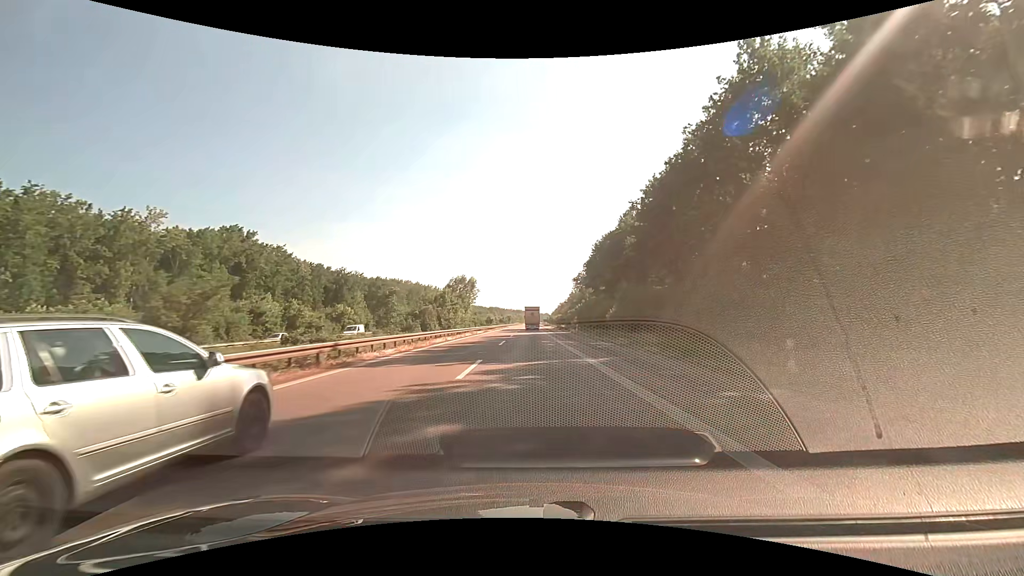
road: motorway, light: Day
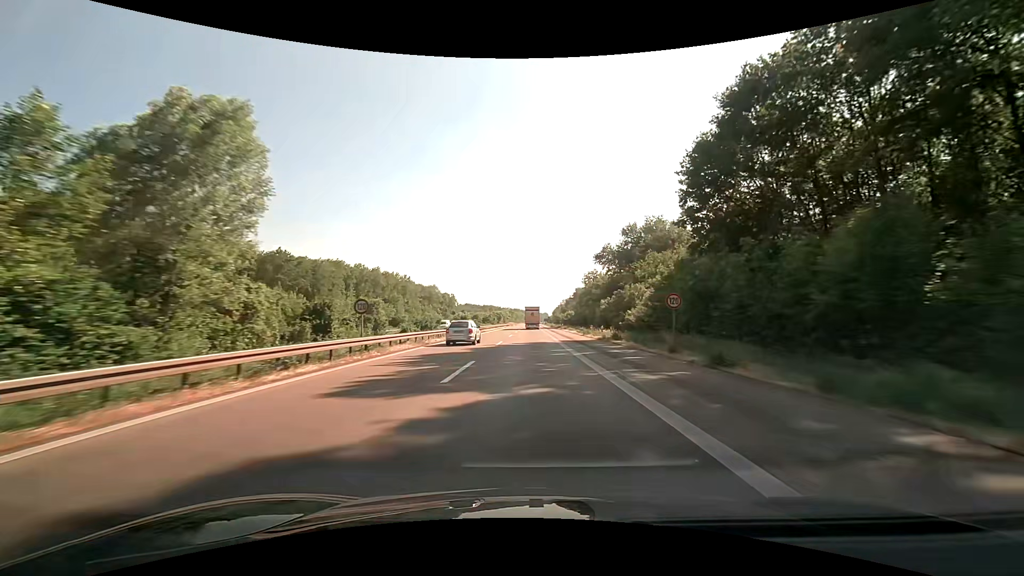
(+0.2, +72.5) m; 0°
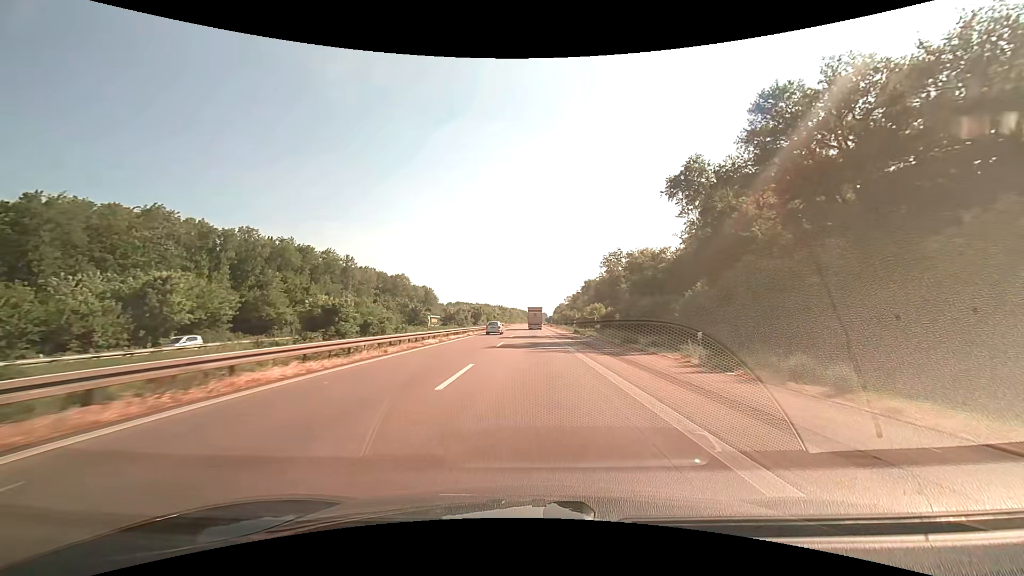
(+0.4, +72.5) m; 0°
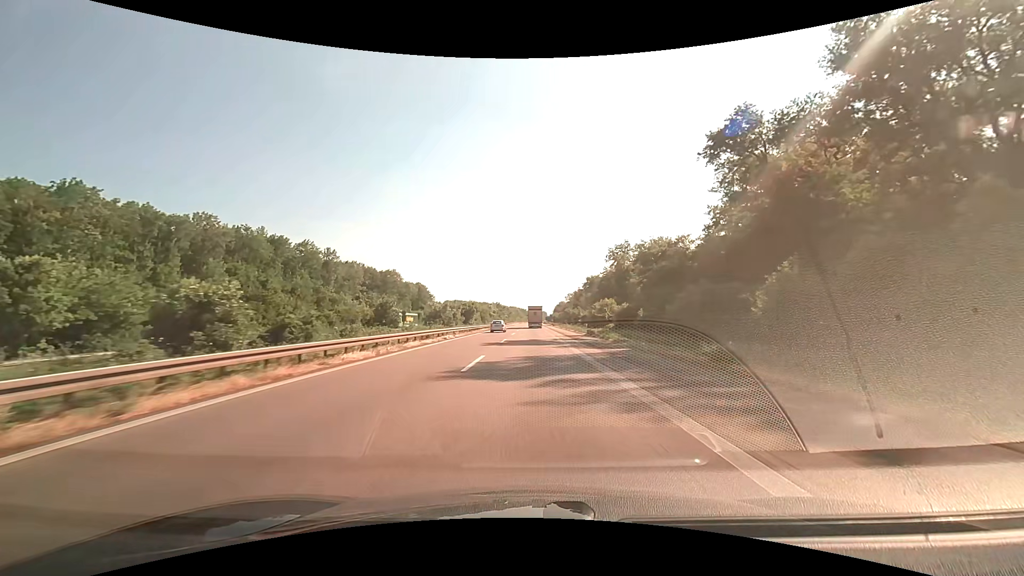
(0.0, +14.5) m; 0°
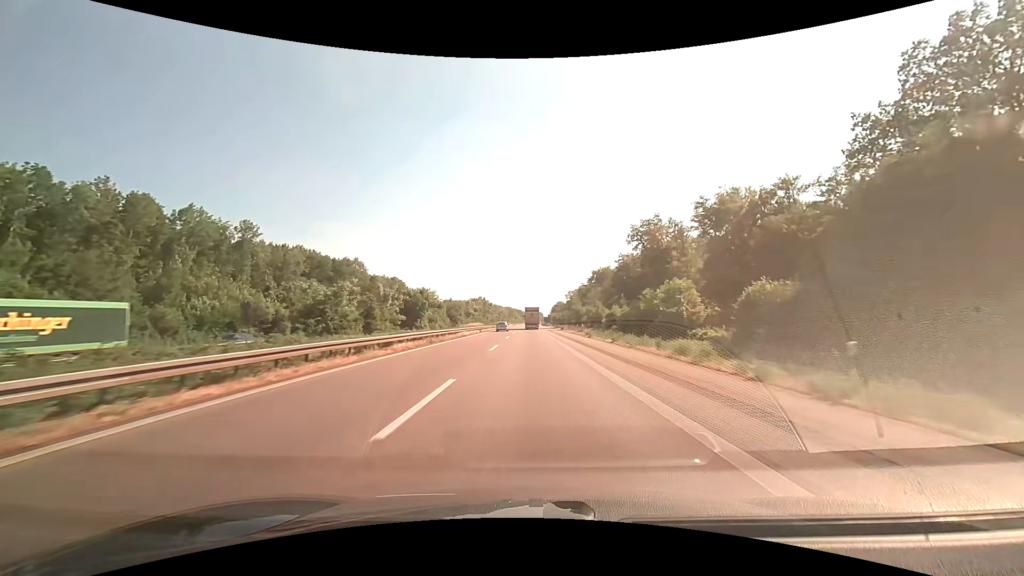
(+0.1, +43.5) m; 0°
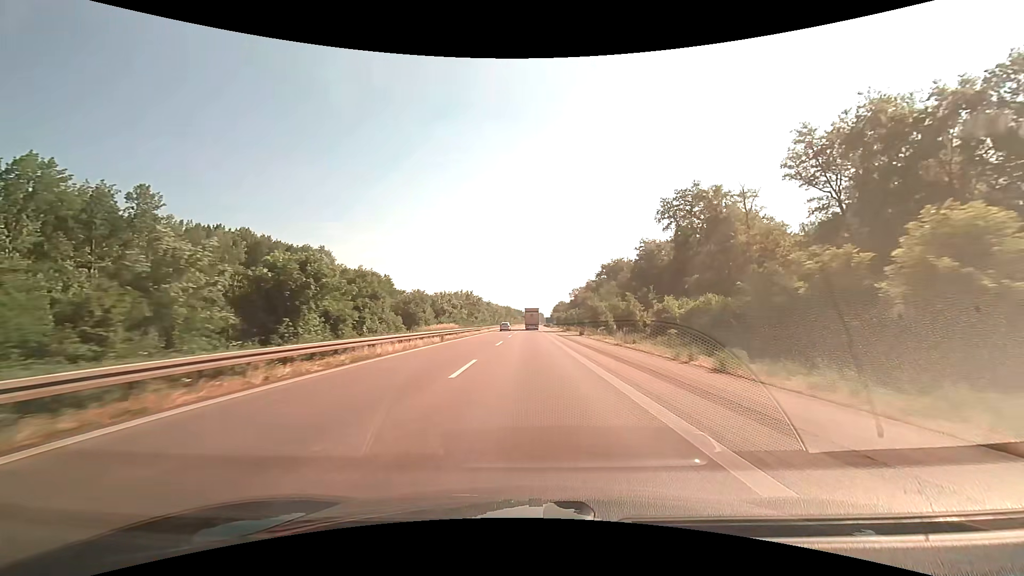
(+0.1, +29.4) m; 0°
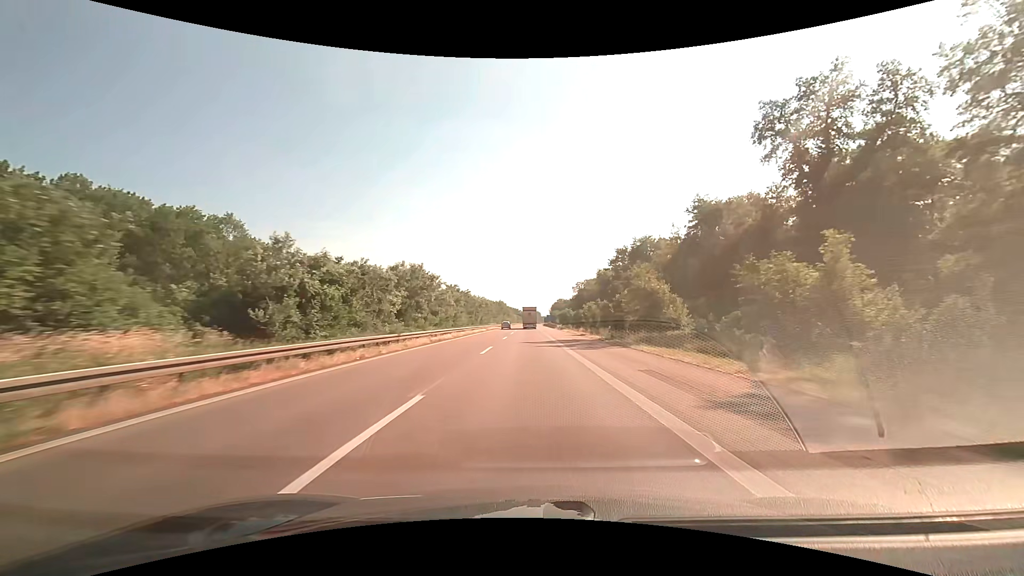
(0.0, +44.7) m; 0°
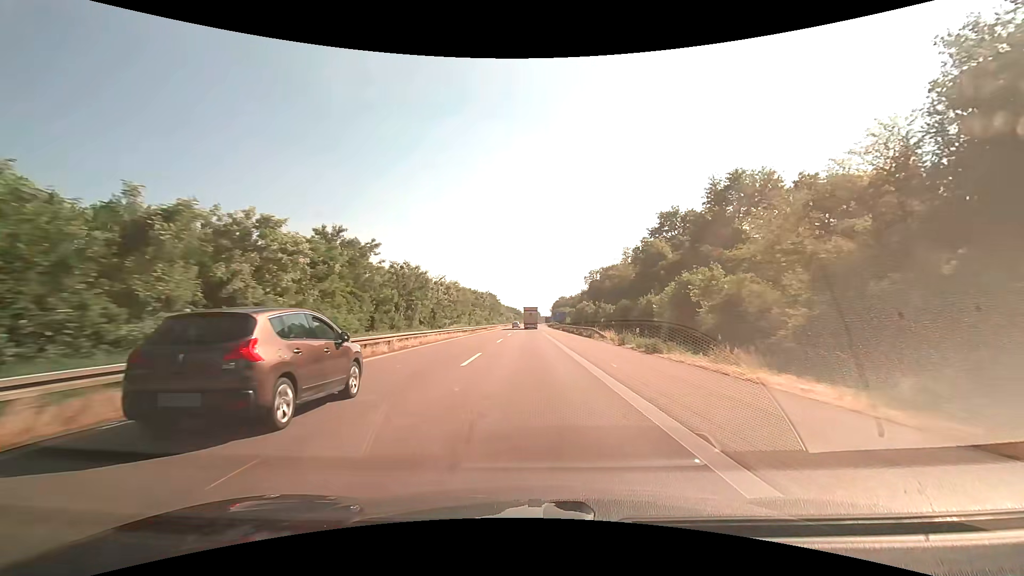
(0.0, +59.6) m; 0°
(0, +10) (0, +20) (0, +30) (0, +40) (0, +50) (0, +60) (0, +70) (0, +80) (0, +90) (0, +100) m
